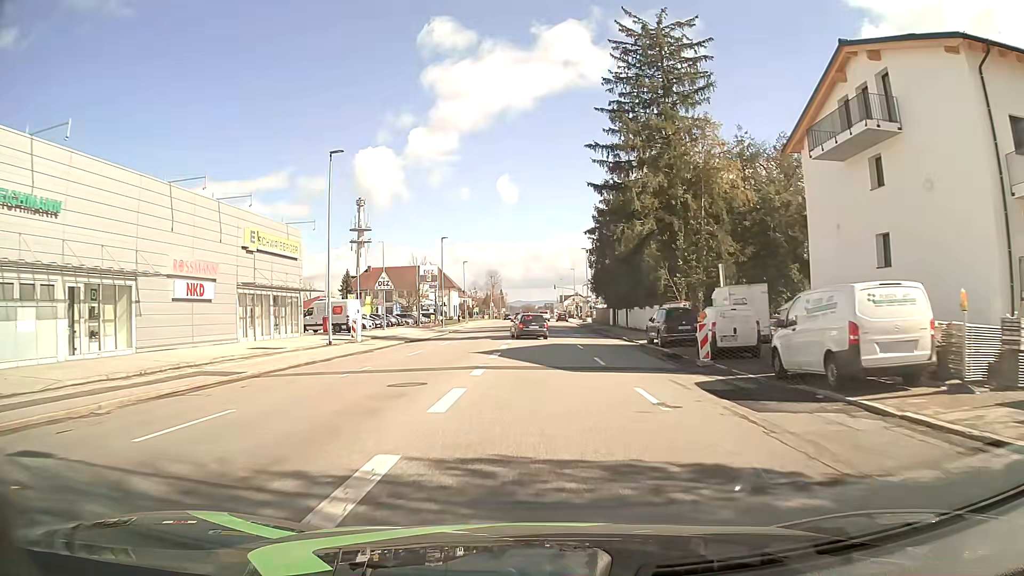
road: tertiary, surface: asphalt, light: Day
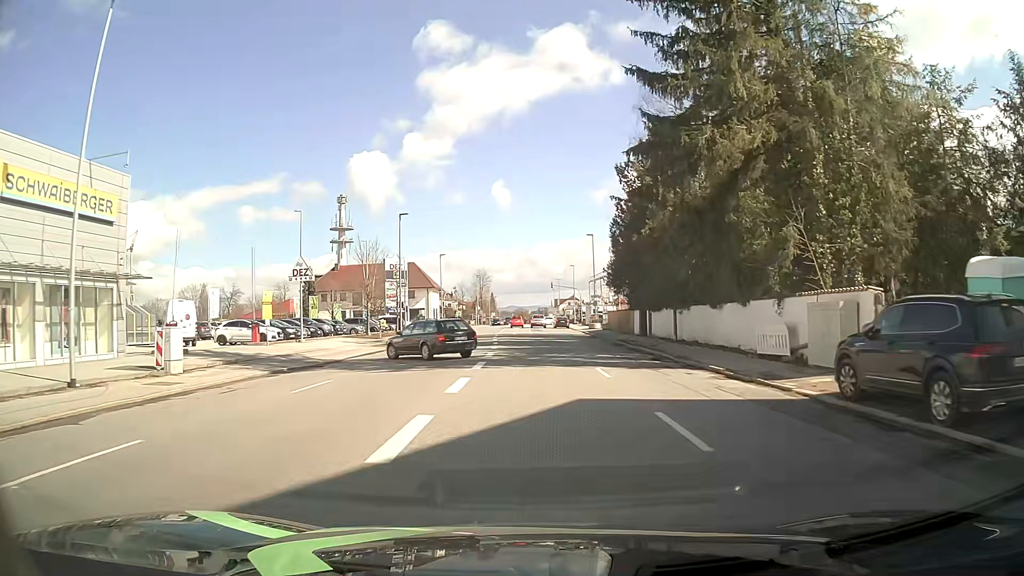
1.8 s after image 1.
(+0.4, +20.8) m; +1°
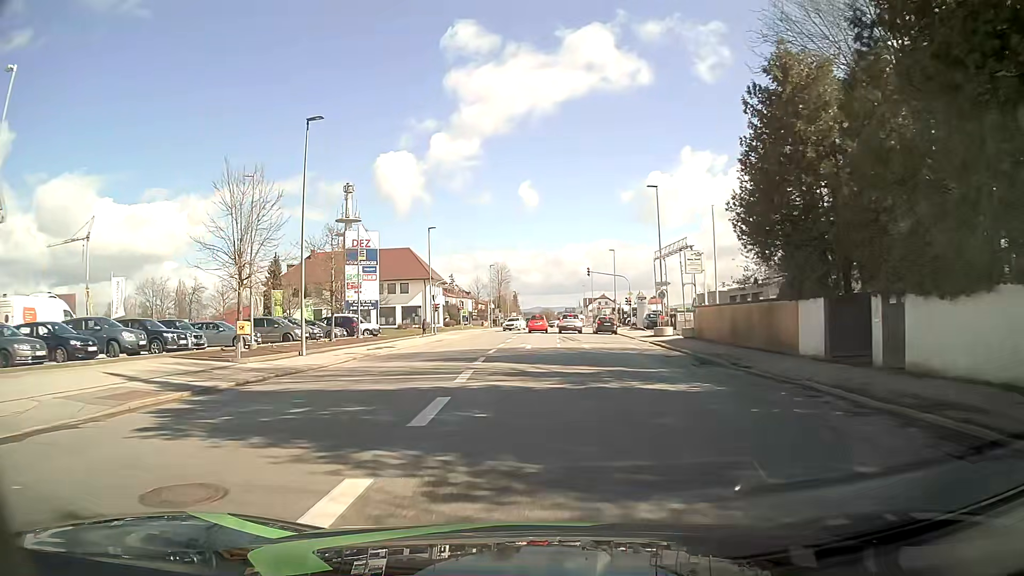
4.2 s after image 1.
(-0.2, +28.2) m; -2°
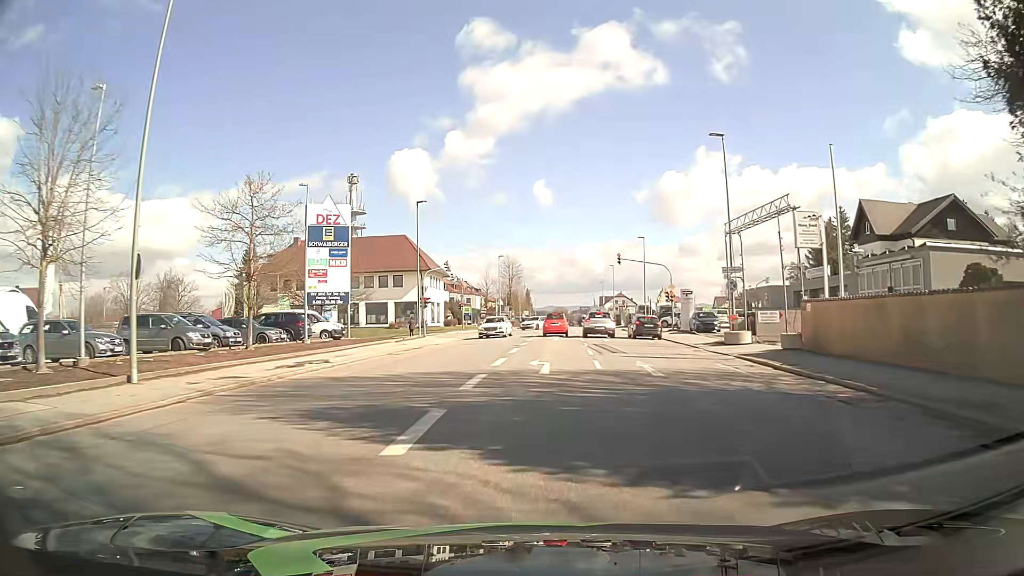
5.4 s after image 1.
(-0.2, +13.7) m; -2°
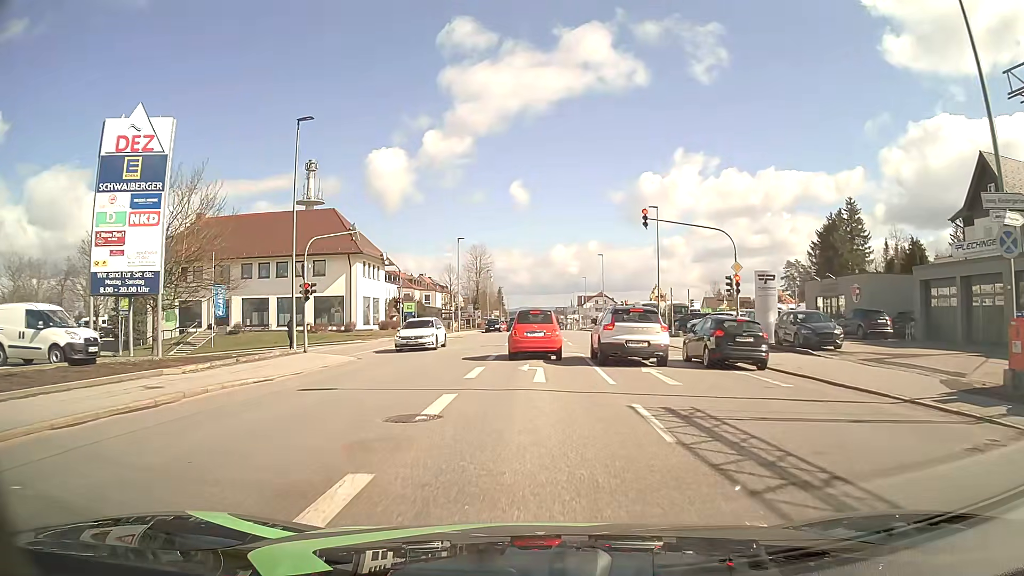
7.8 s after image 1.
(+0.7, +21.8) m; +3°
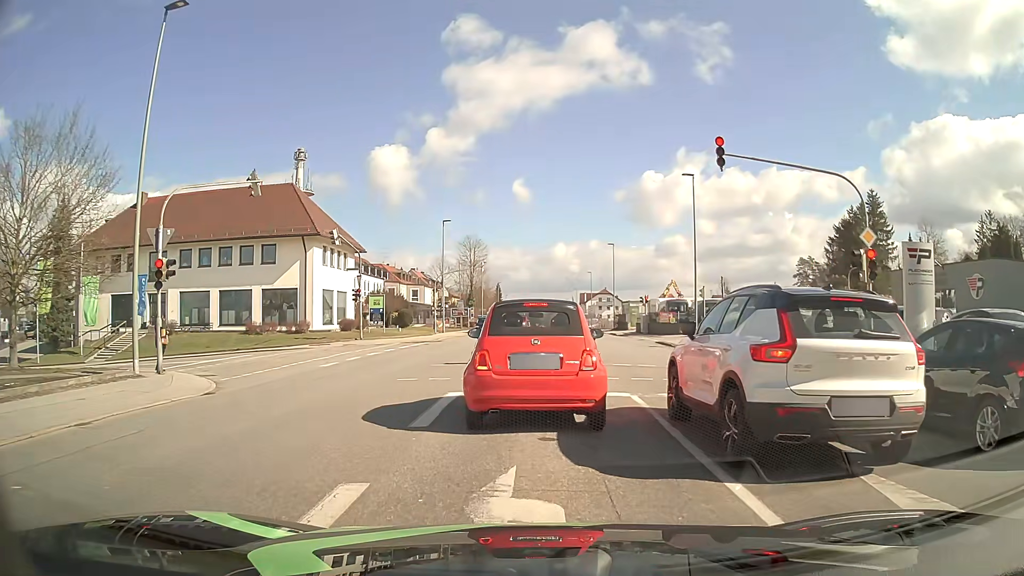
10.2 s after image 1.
(0.0, +11.8) m; 0°
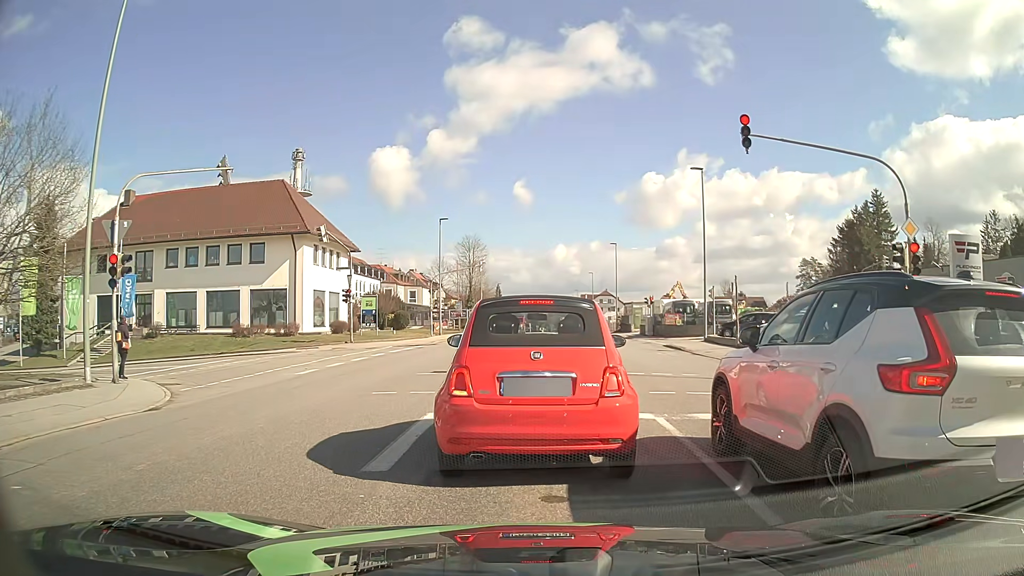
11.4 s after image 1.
(0.0, +2.0) m; 0°
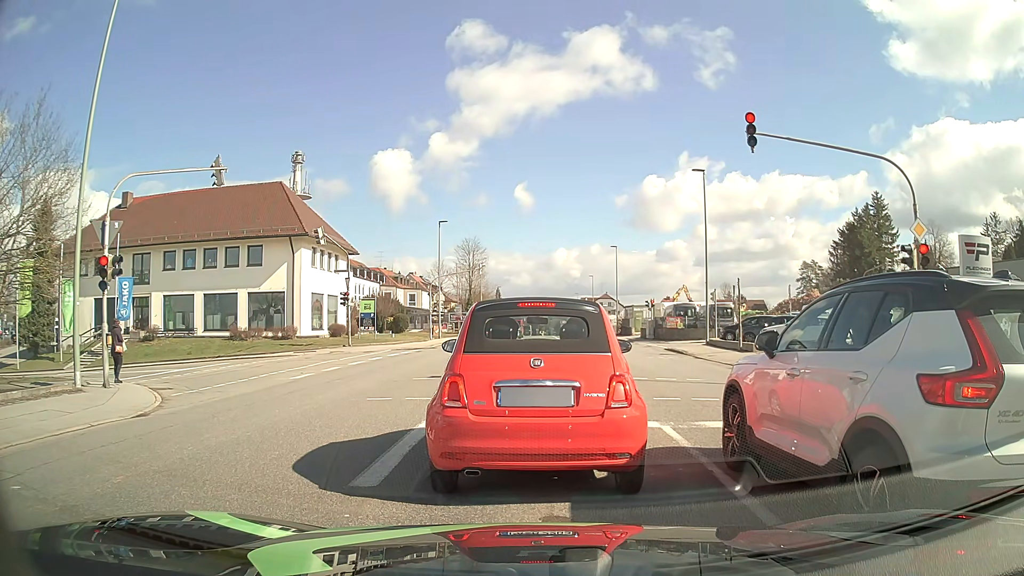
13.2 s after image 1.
(0.0, +0.4) m; 0°
